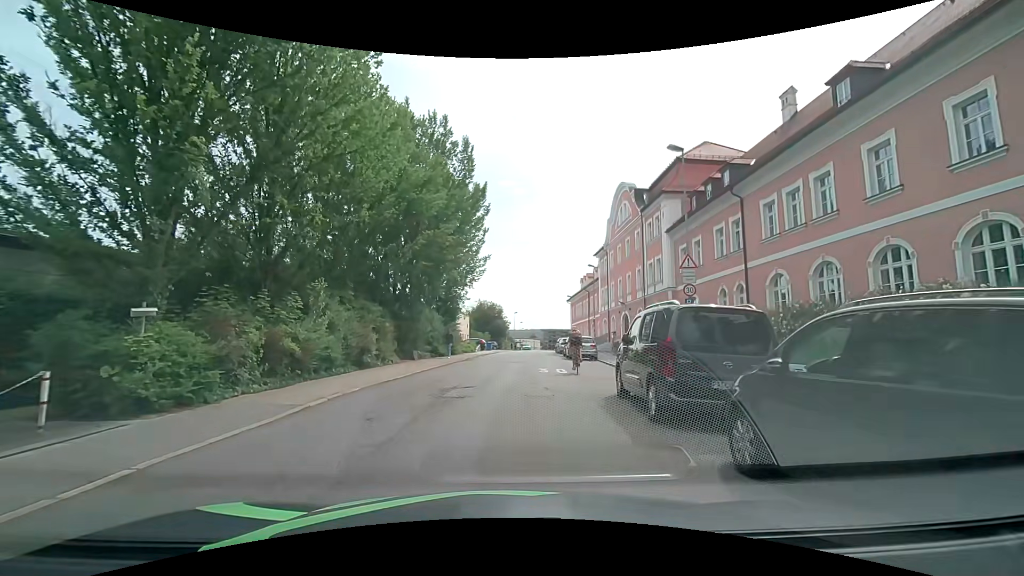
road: tertiary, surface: asphalt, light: Day
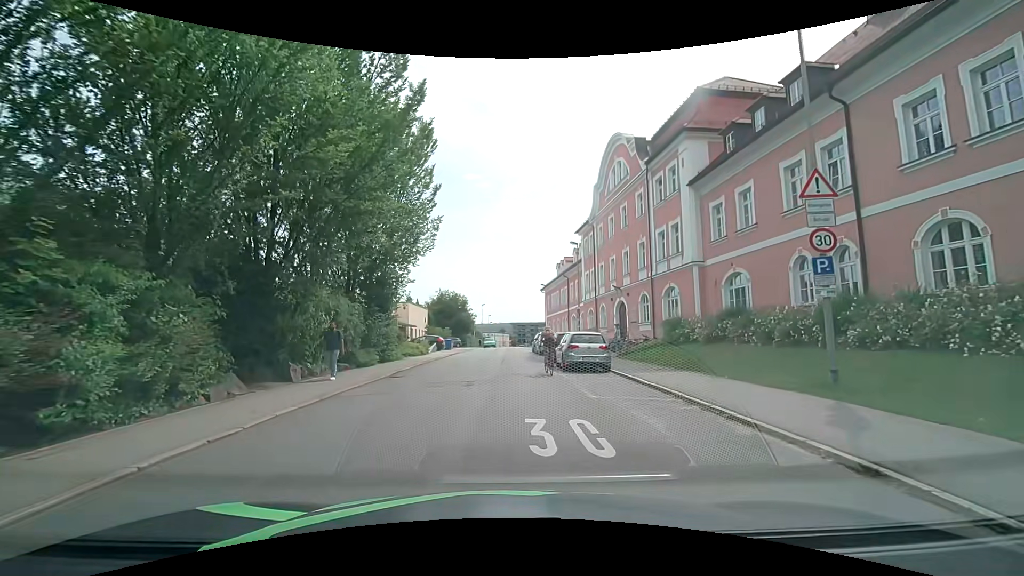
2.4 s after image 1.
(+0.3, +12.0) m; +4°
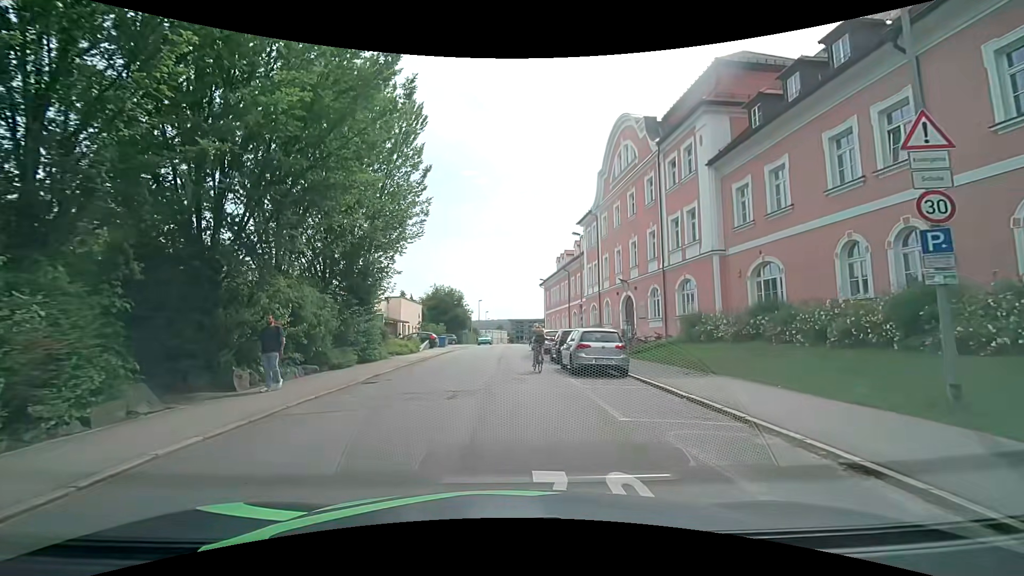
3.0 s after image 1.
(0.0, +3.1) m; 0°
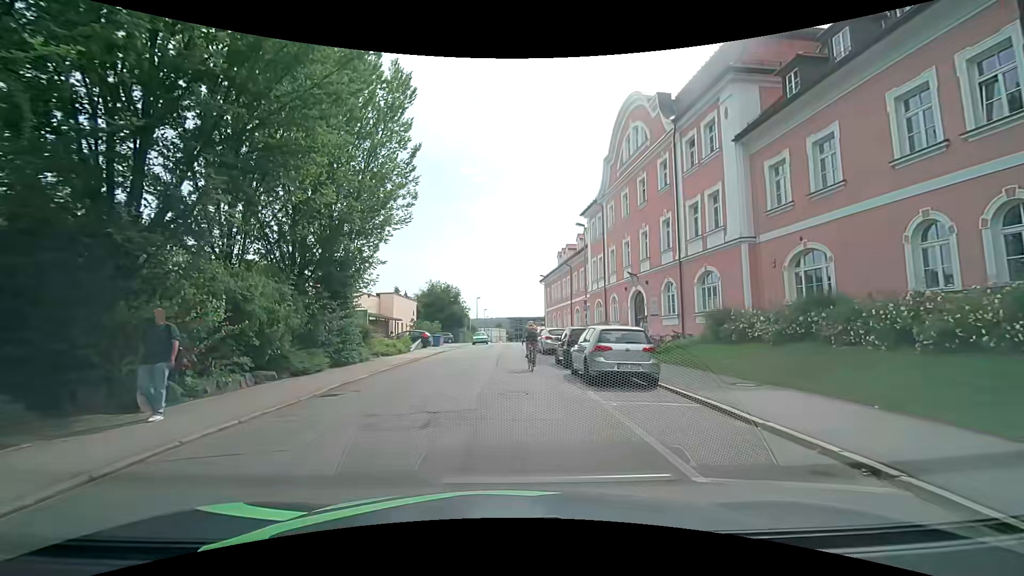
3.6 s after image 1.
(-0.1, +3.2) m; -2°
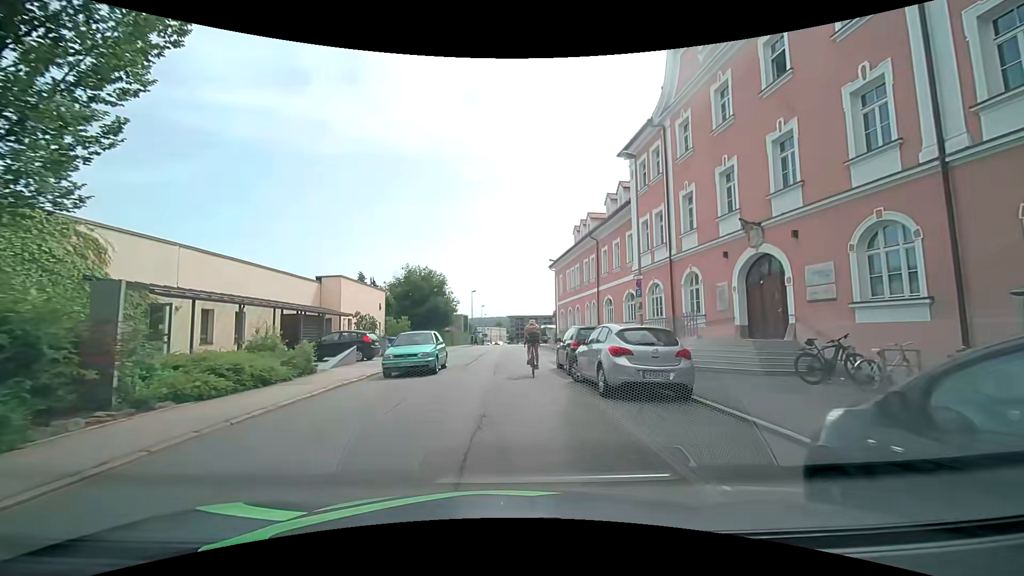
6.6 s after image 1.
(+0.3, +16.9) m; 0°
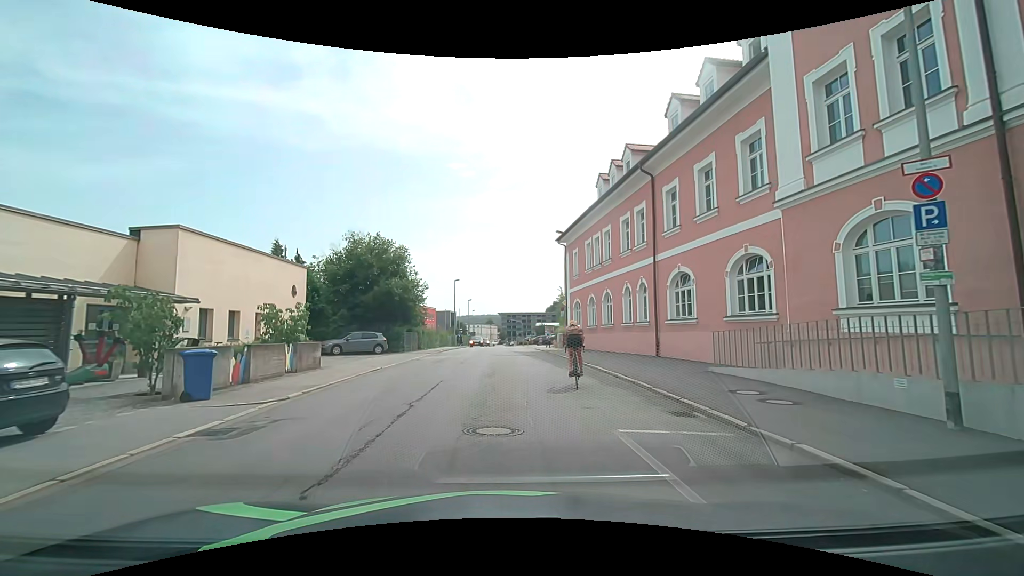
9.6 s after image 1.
(+0.1, +17.3) m; +3°
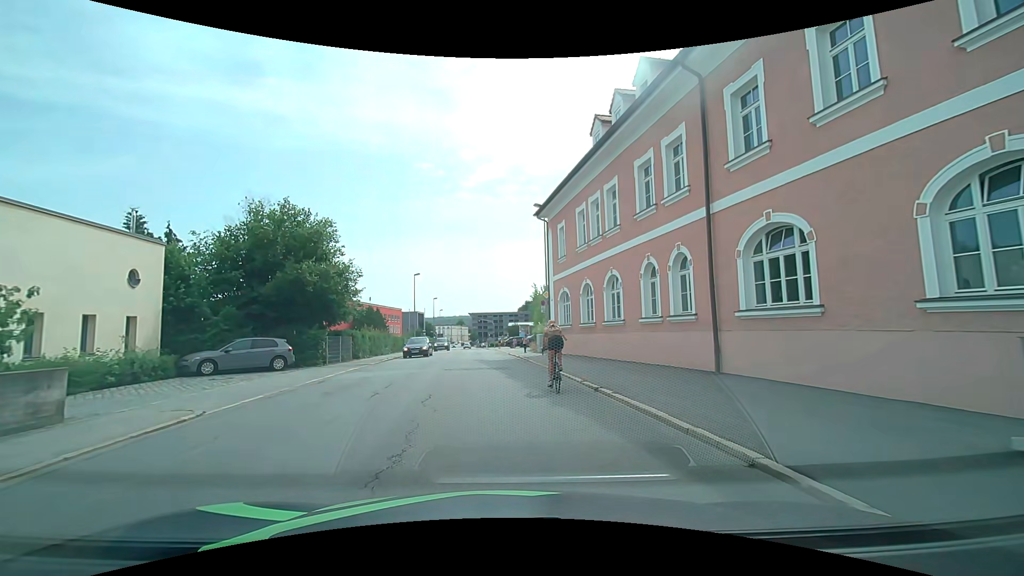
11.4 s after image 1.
(0.0, +9.8) m; +2°
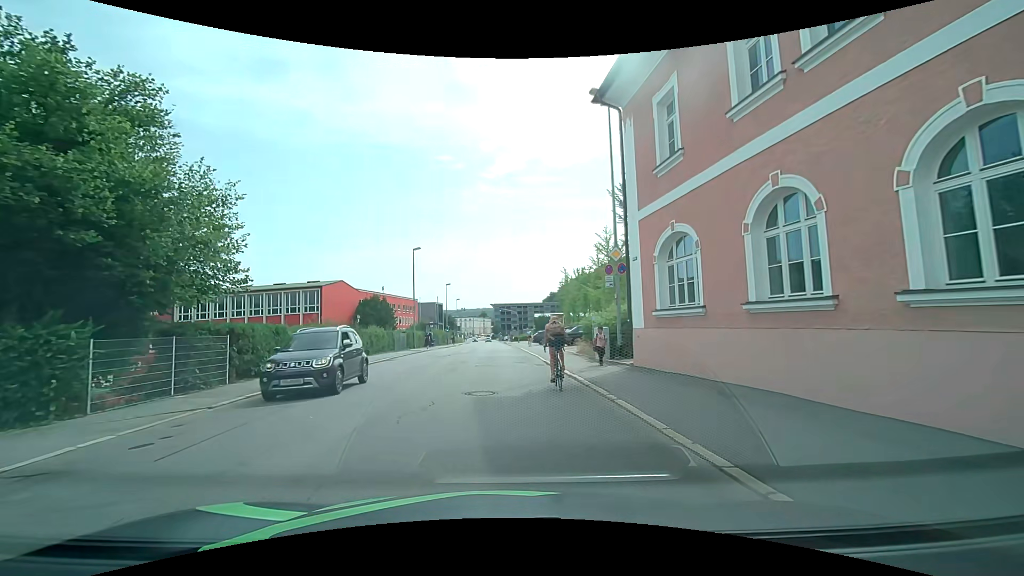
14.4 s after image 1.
(-0.4, +16.0) m; -3°
(0, +10) (0, +20) (-1, +30) (-1, +40) (-1, +50) (-1, +60) (-2, +70) (-2, +80) (-2, +90) (-2, +100) m
